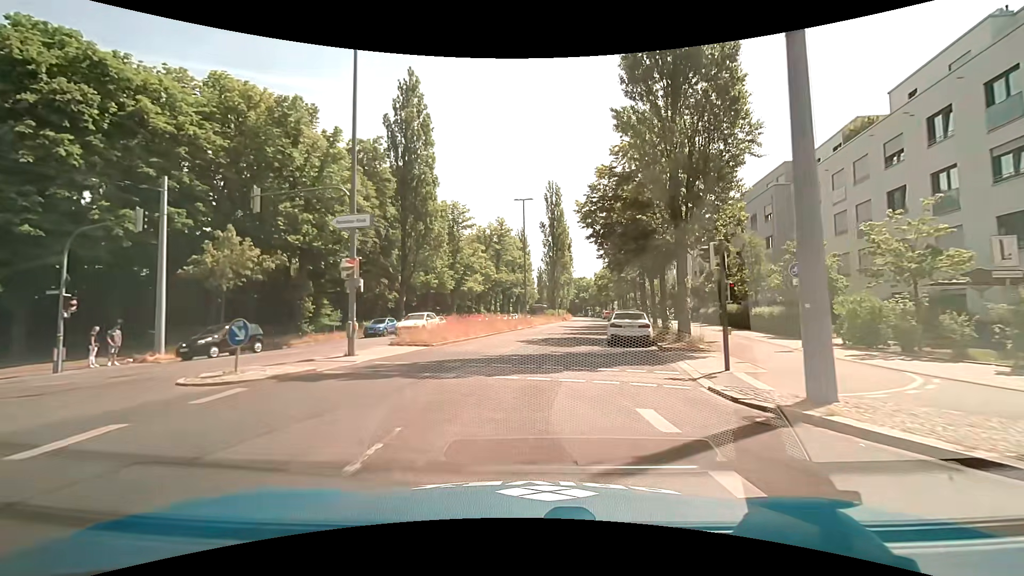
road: secondary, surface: asphalt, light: Day
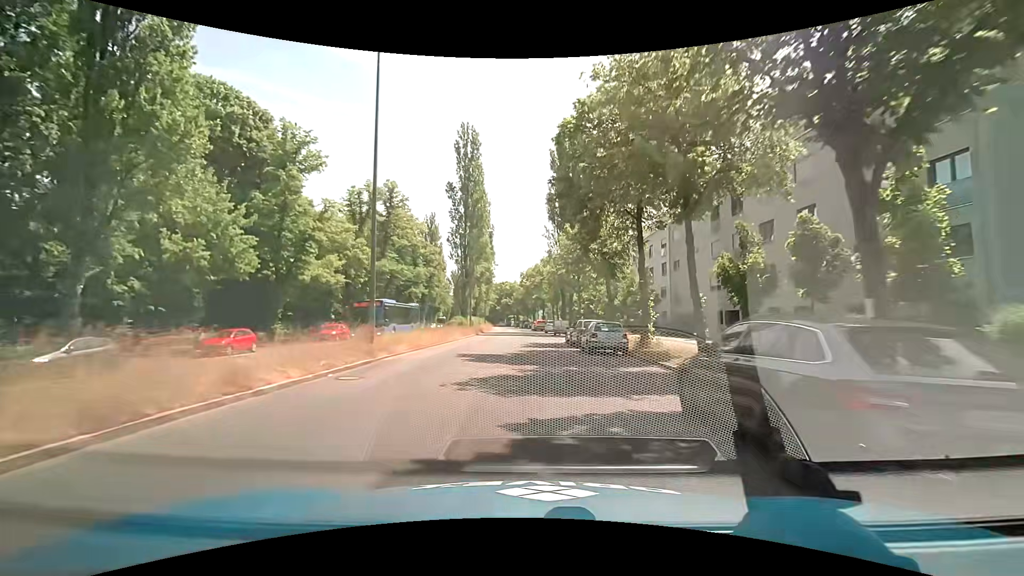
(+2.3, +29.4) m; +9°
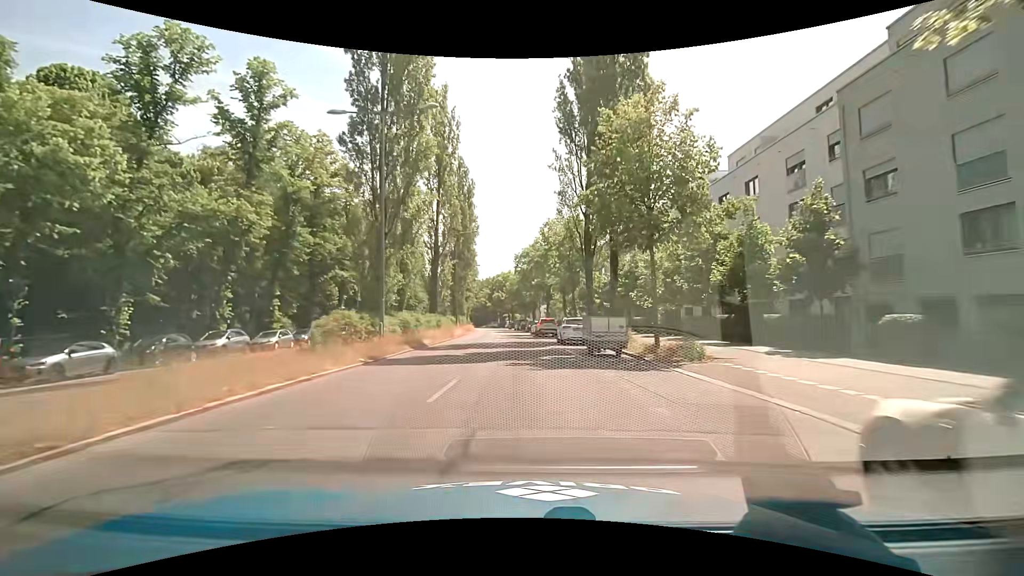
(-0.1, +30.7) m; 0°
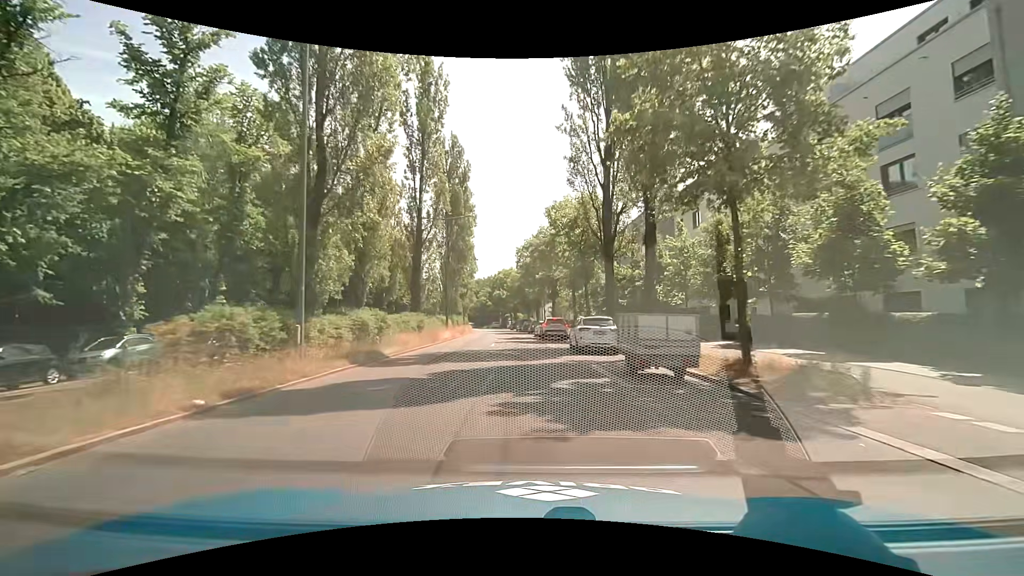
(0.0, +7.8) m; 0°
(0, +10) (0, +20) (-1, +30) (-1, +40) (-2, +50) (-2, +60) (-3, +70) (-4, +80) (-5, +90) (-7, +100) m
